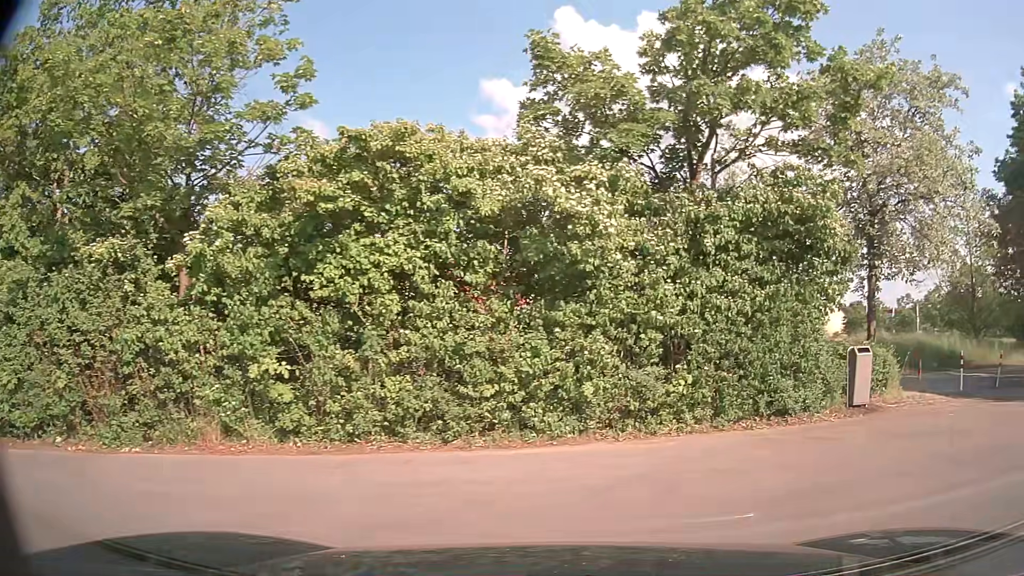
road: service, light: Day
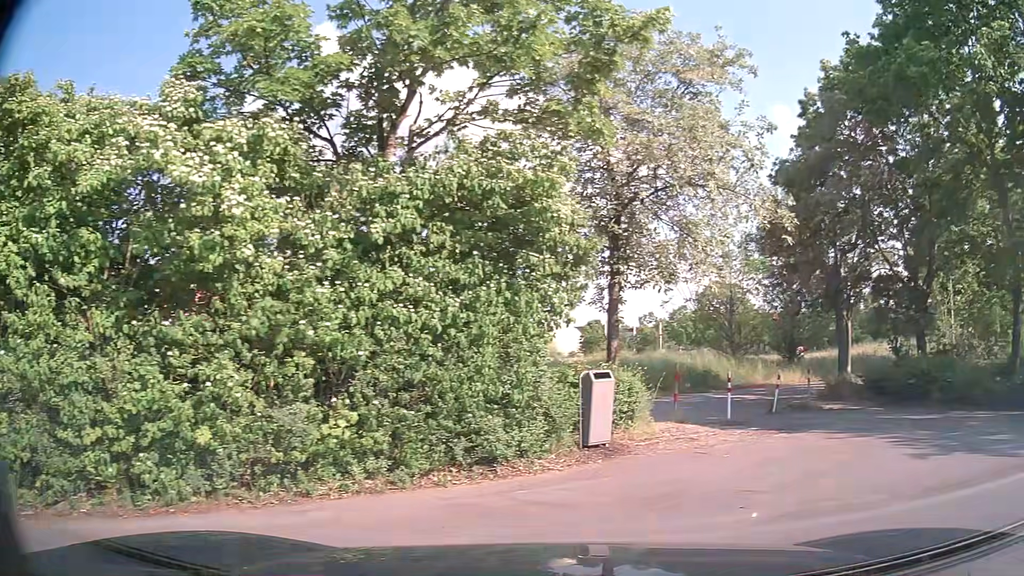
(+0.5, +2.7) m; +21°
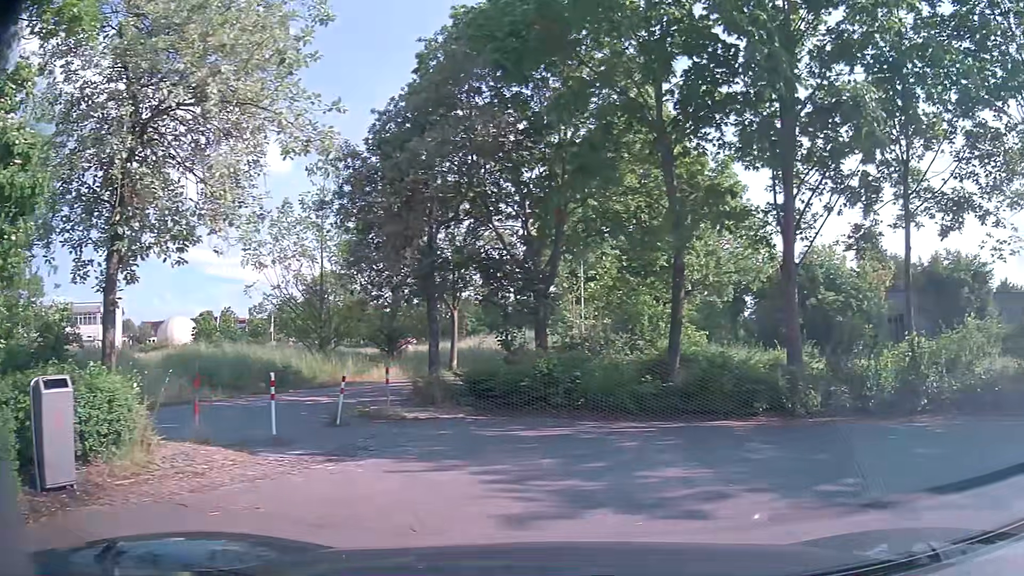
(+1.0, +3.3) m; +33°
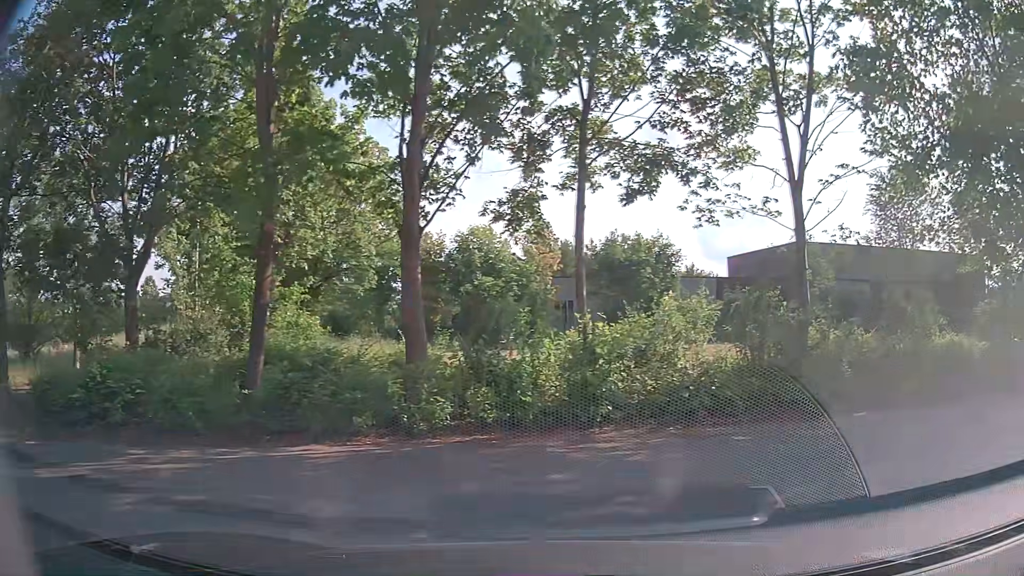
(+0.9, +3.2) m; +29°
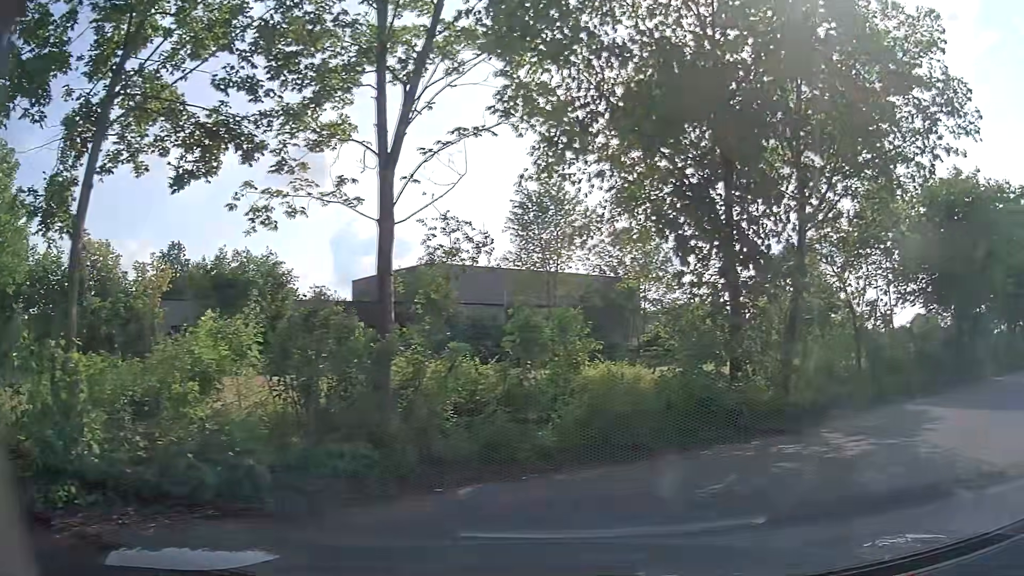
(+0.9, +3.4) m; +30°
